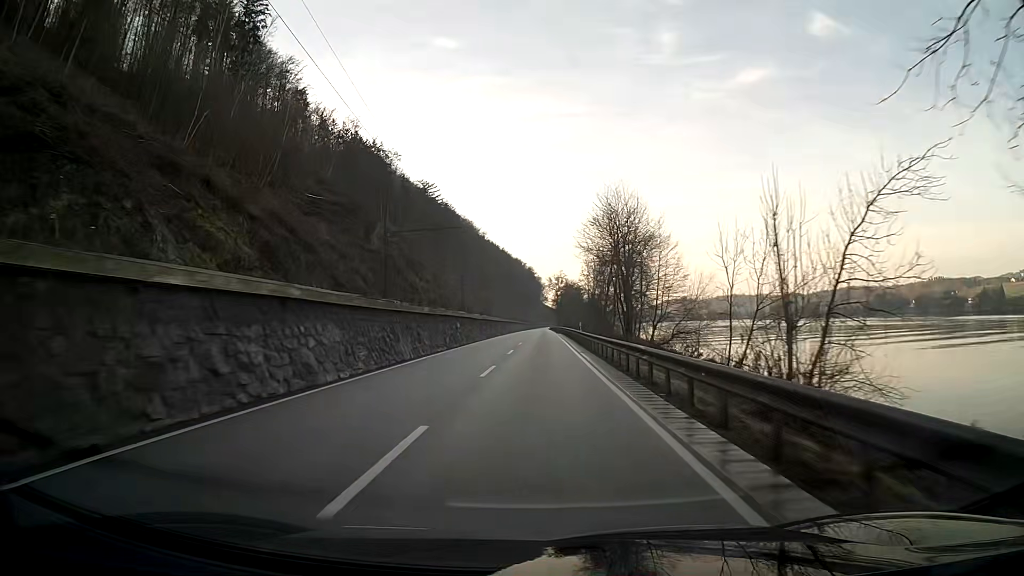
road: primary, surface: asphalt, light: Day
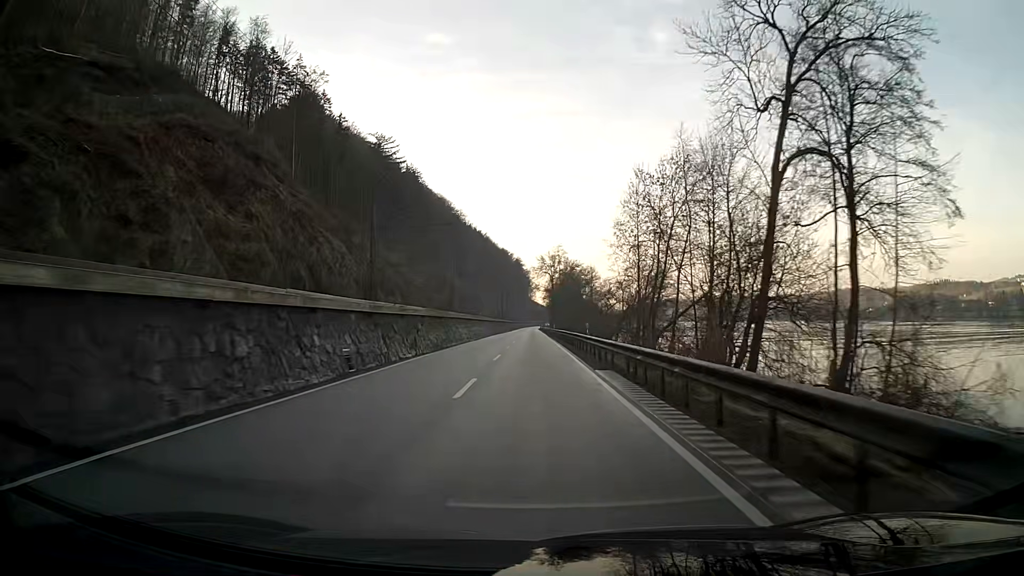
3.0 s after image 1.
(+1.0, +64.2) m; +1°
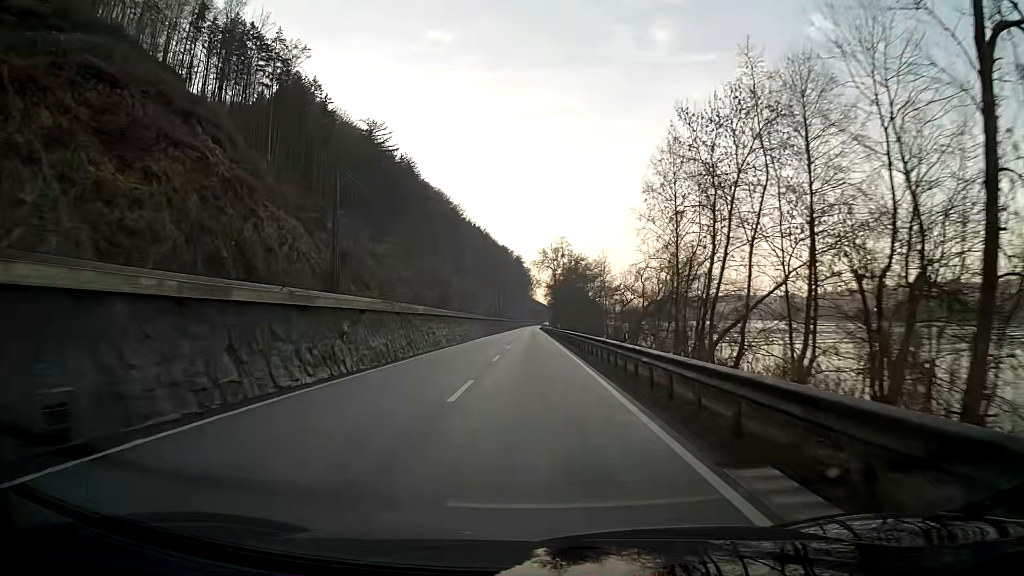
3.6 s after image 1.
(0.0, +12.9) m; 0°
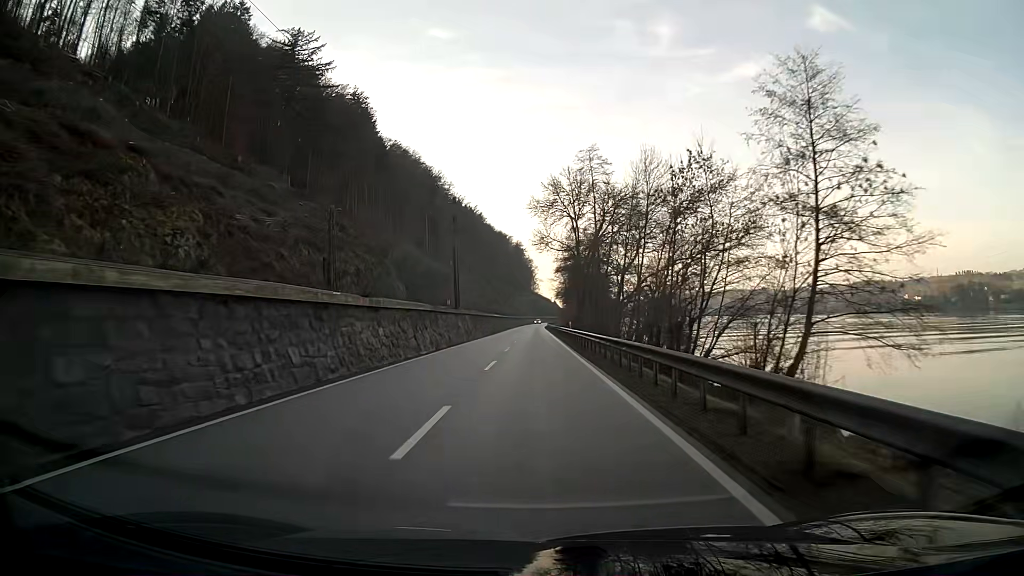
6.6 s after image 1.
(-0.1, +64.5) m; 0°
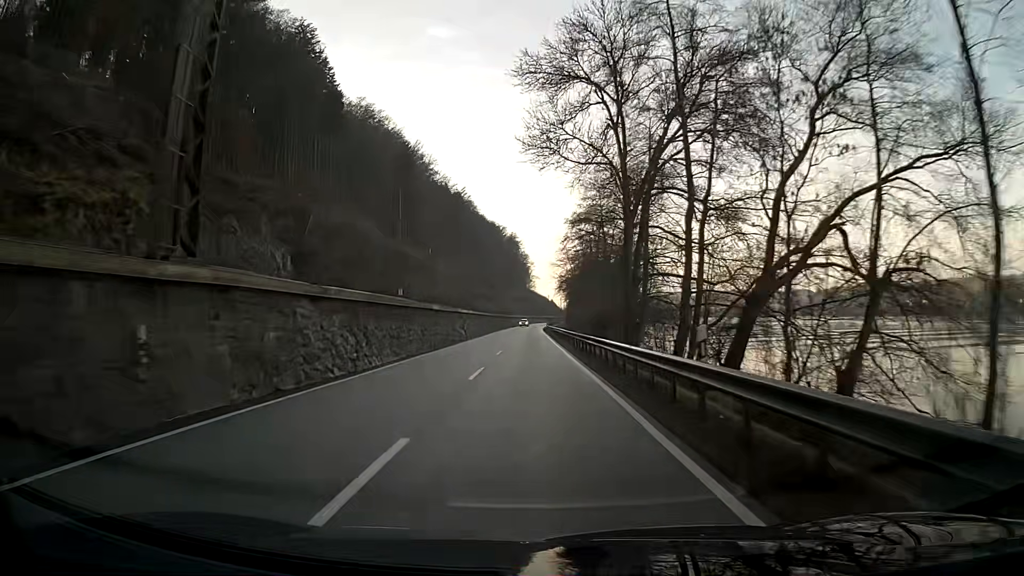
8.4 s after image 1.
(+0.1, +38.7) m; 0°
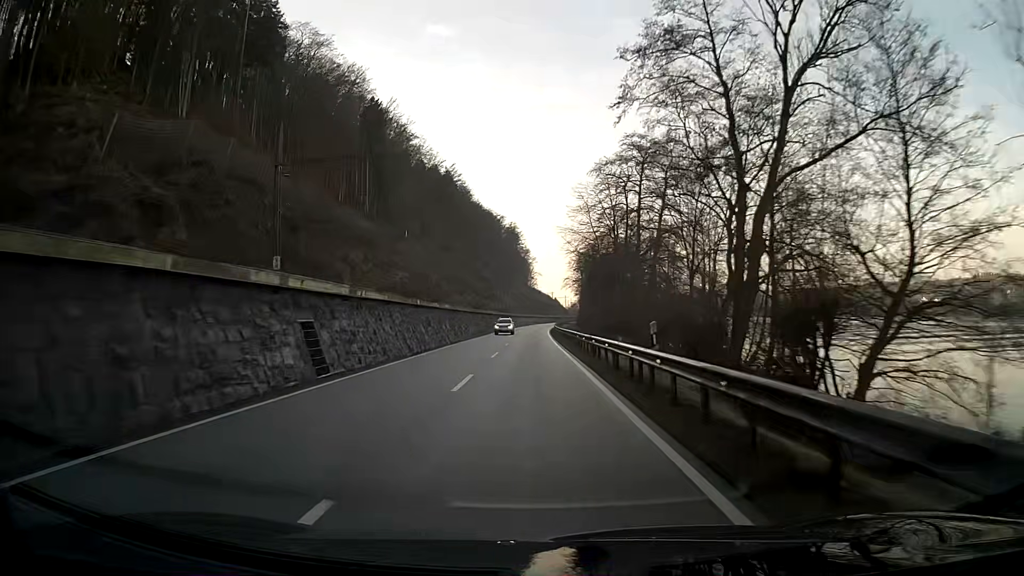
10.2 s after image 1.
(0.0, +38.7) m; 0°
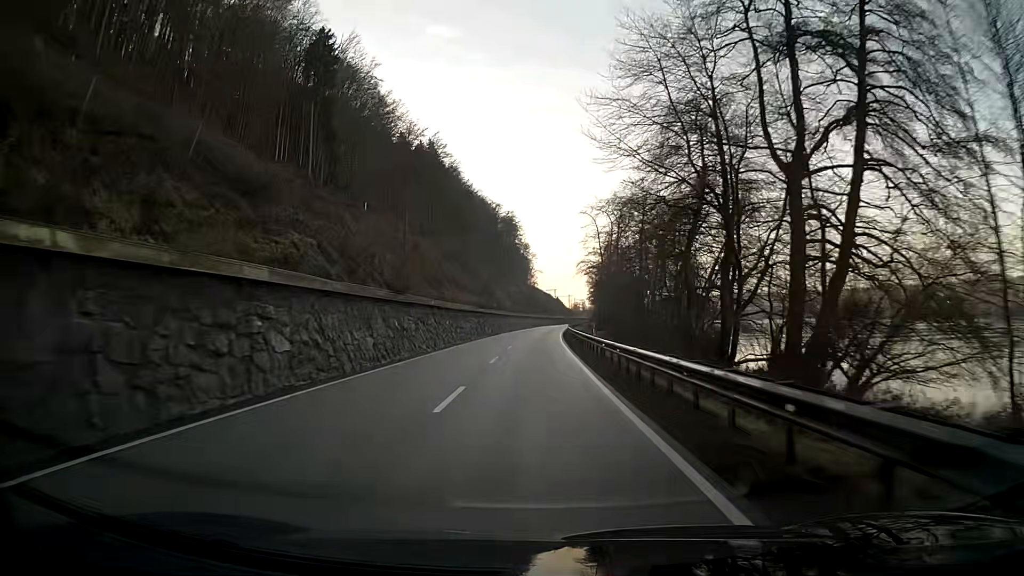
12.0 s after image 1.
(0.0, +38.6) m; 0°
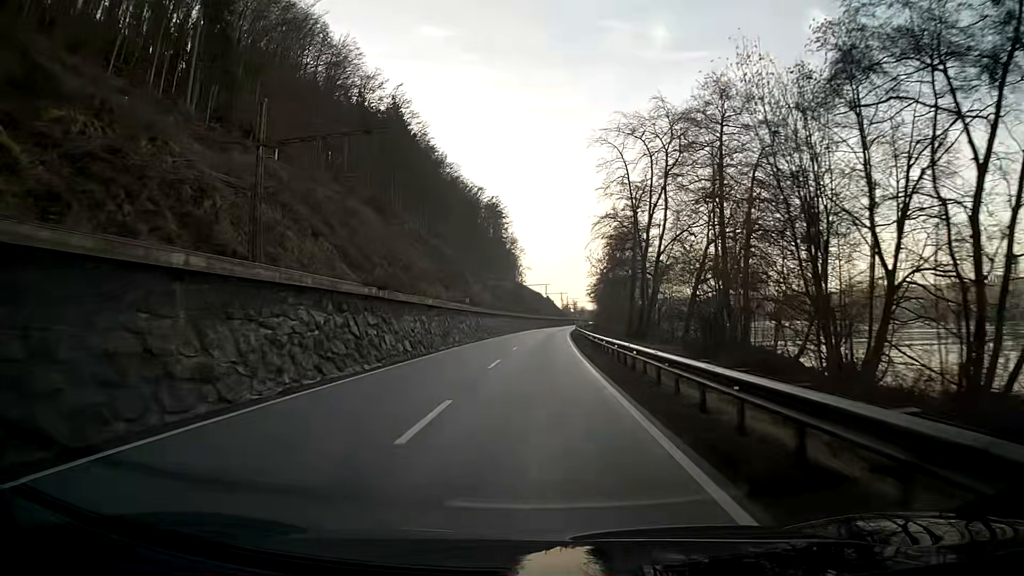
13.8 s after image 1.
(+0.3, +38.6) m; +1°
